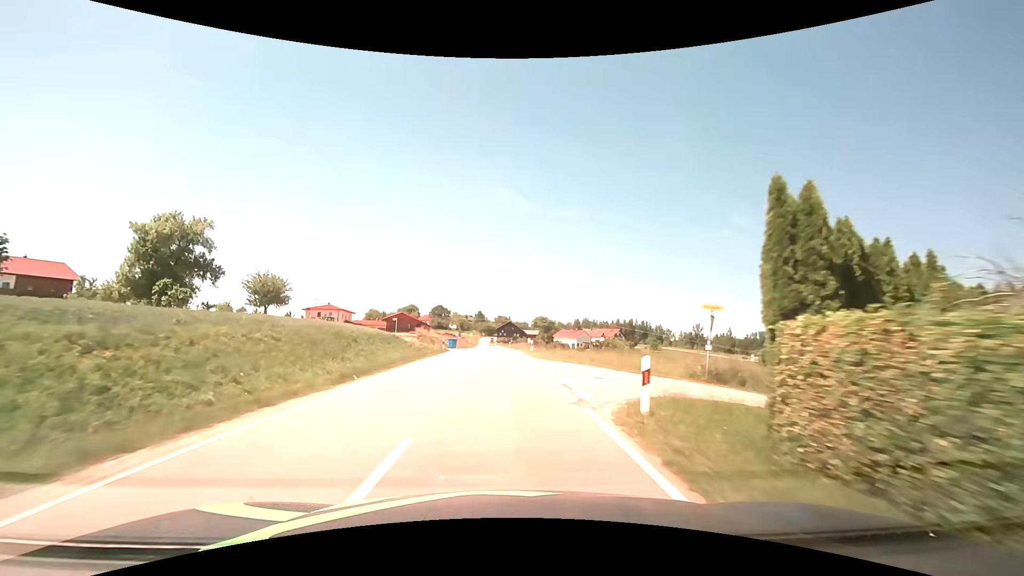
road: tertiary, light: Day
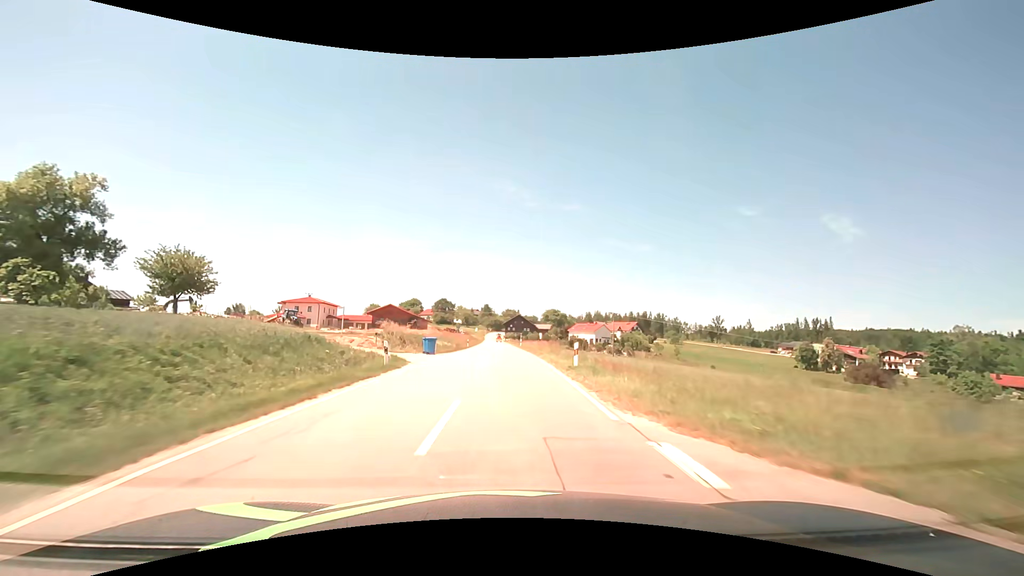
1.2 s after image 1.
(-0.2, +20.9) m; -1°
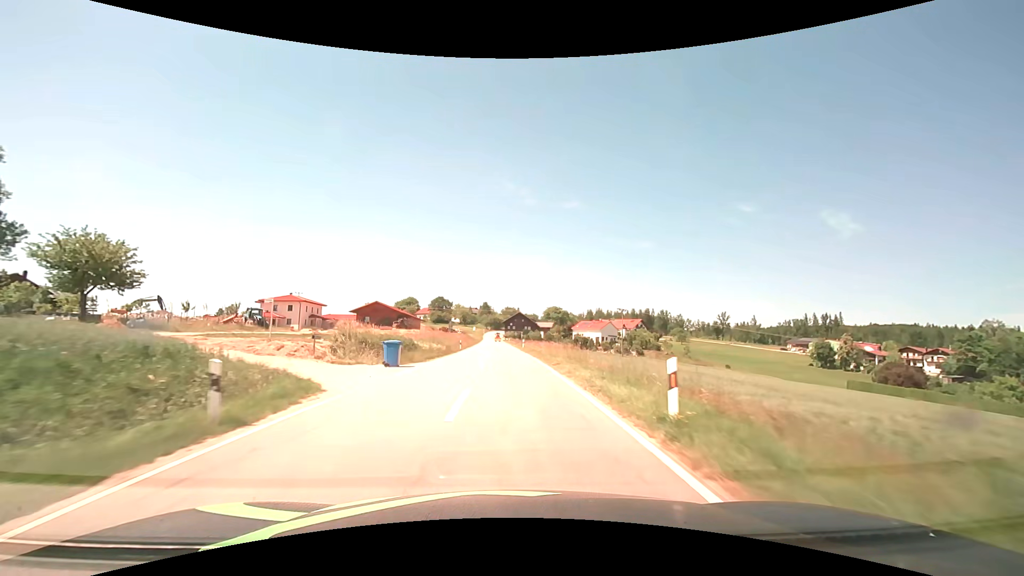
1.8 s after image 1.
(0.0, +10.5) m; 0°
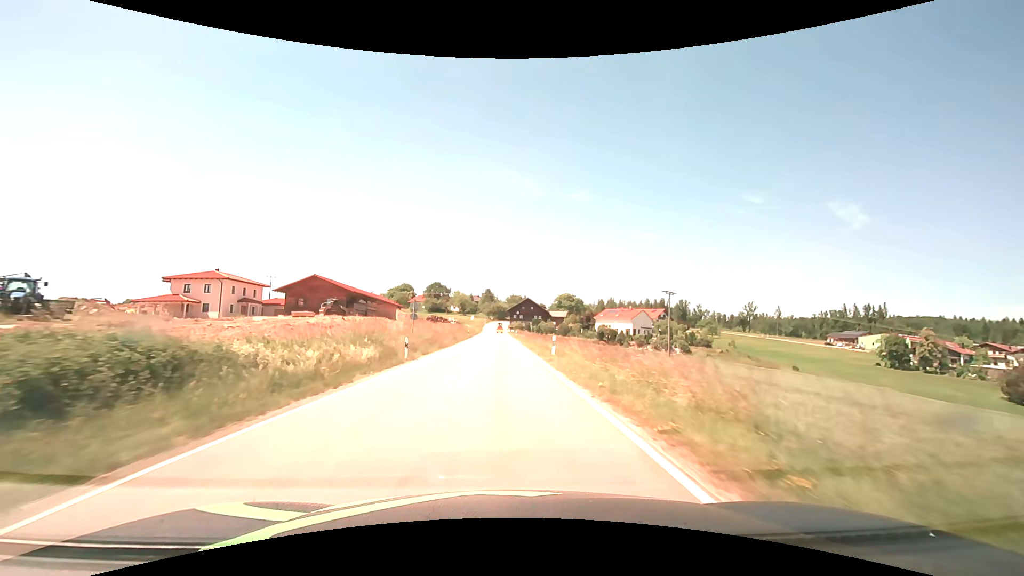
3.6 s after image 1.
(0.0, +32.0) m; 0°
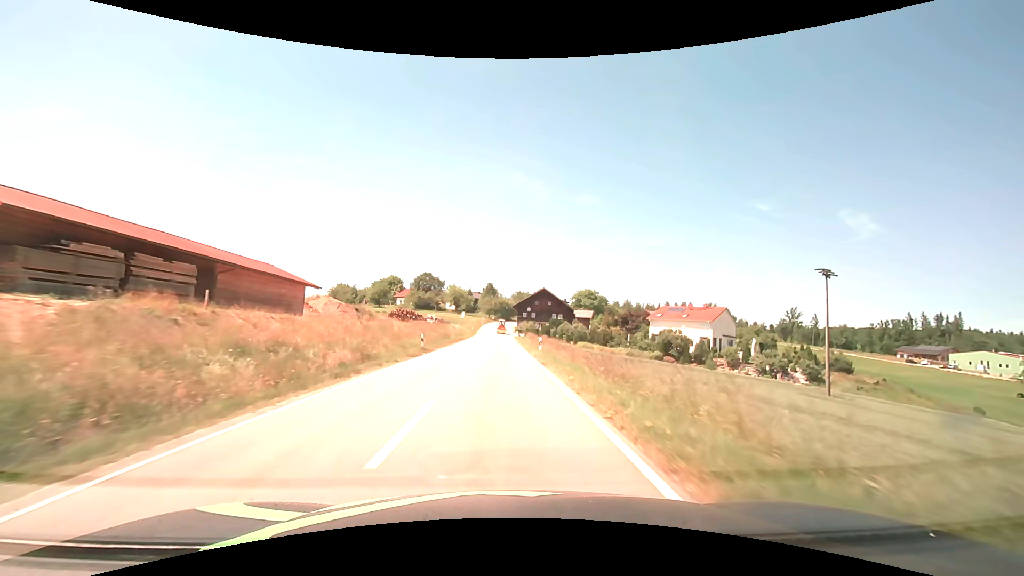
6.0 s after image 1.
(-0.4, +43.1) m; -1°
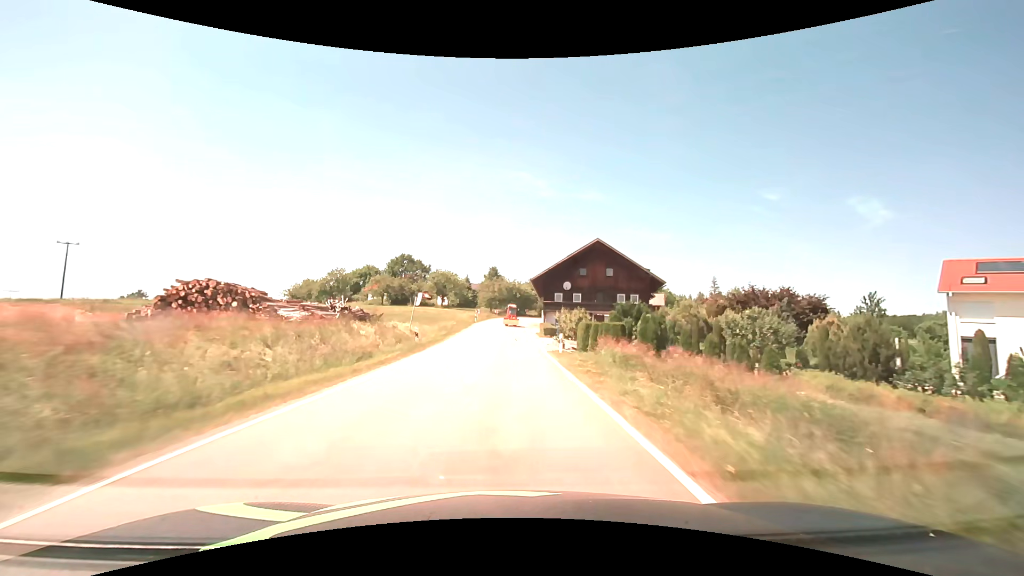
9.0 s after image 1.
(-0.3, +53.5) m; -1°
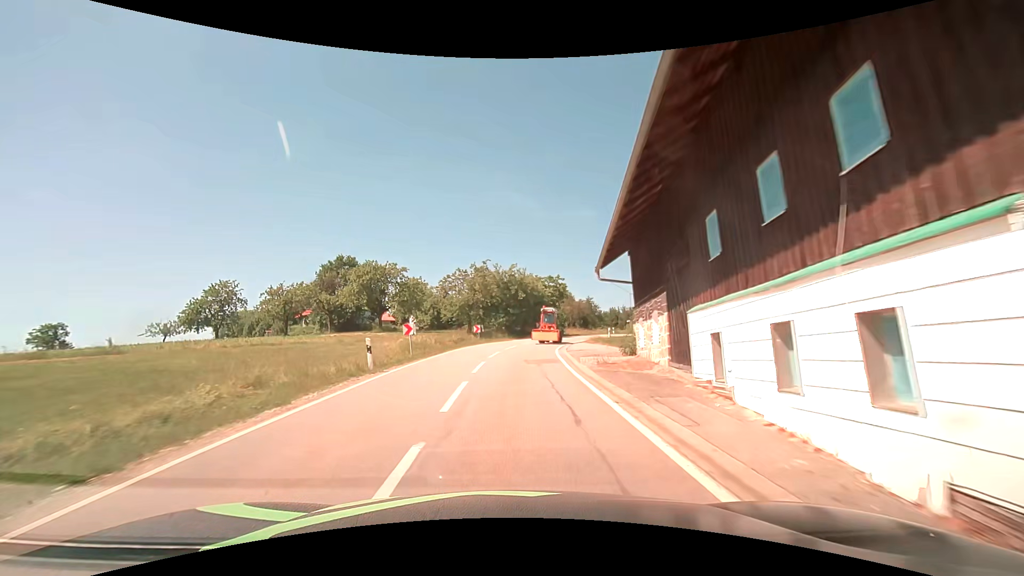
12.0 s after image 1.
(+0.4, +45.3) m; 0°
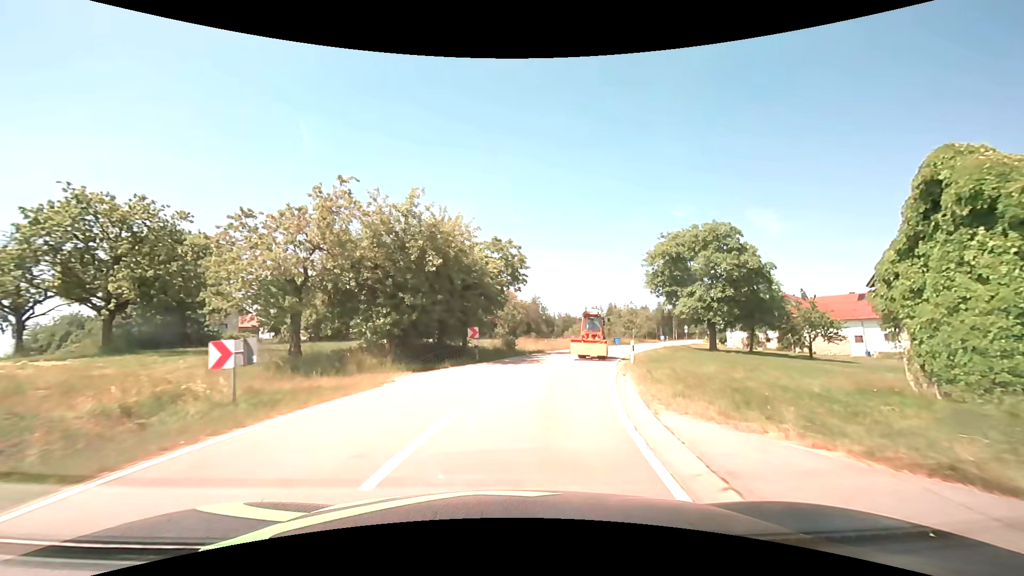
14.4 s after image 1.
(+1.2, +27.5) m; +8°
(+1, +10) (+3, +20) (+5, +29) (+9, +39) (+13, +48) (+17, +57) (+21, +66) (+26, +75) (+30, +84) (+35, +93) m
